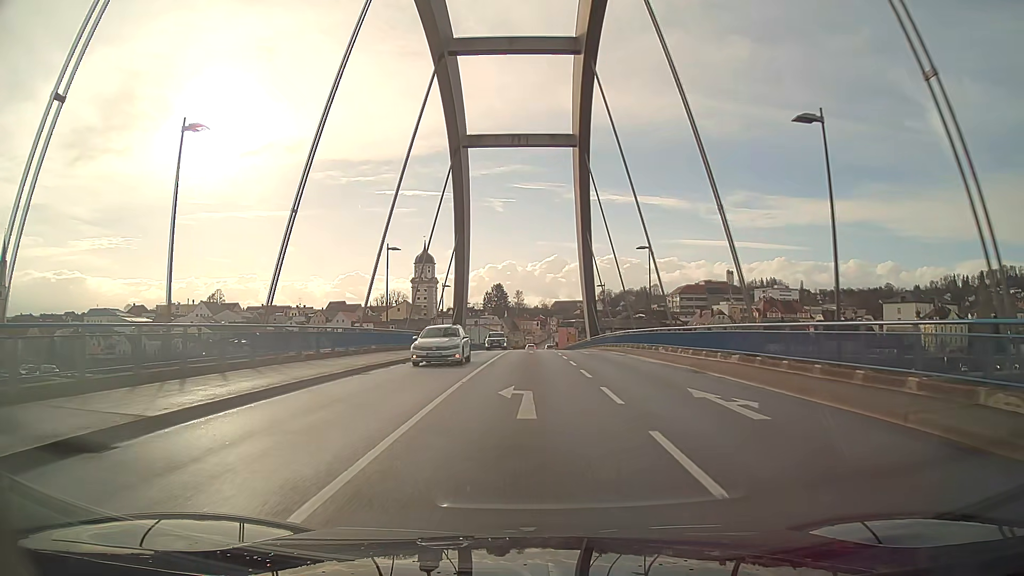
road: secondary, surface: asphalt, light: Day
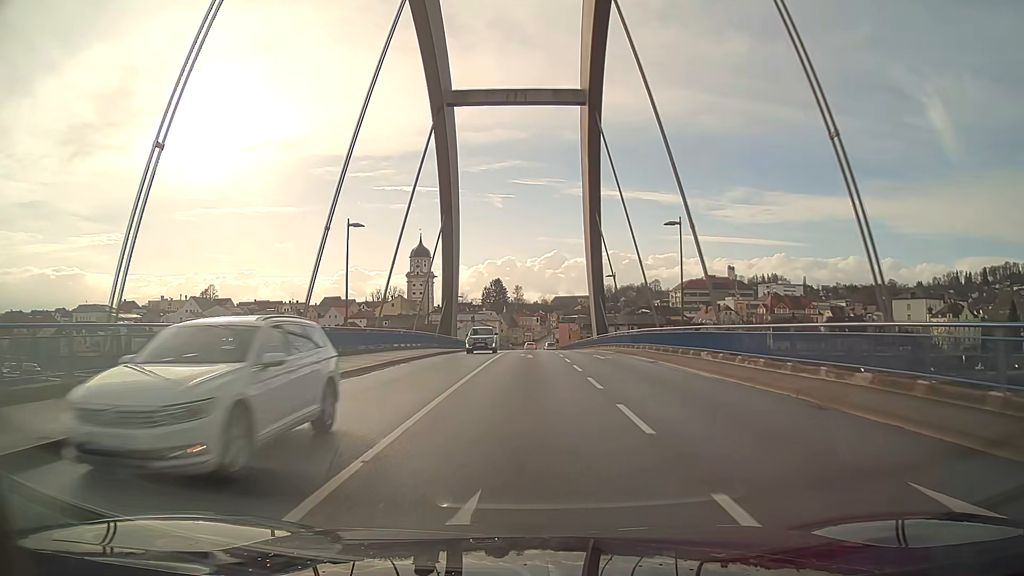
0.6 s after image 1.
(0.0, +9.0) m; 0°
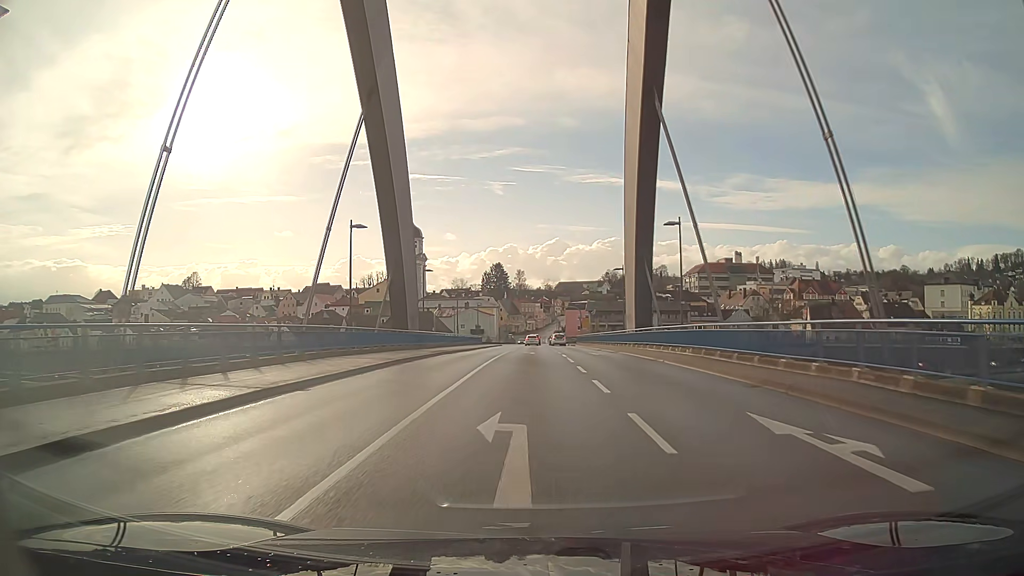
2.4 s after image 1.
(0.0, +25.3) m; 0°
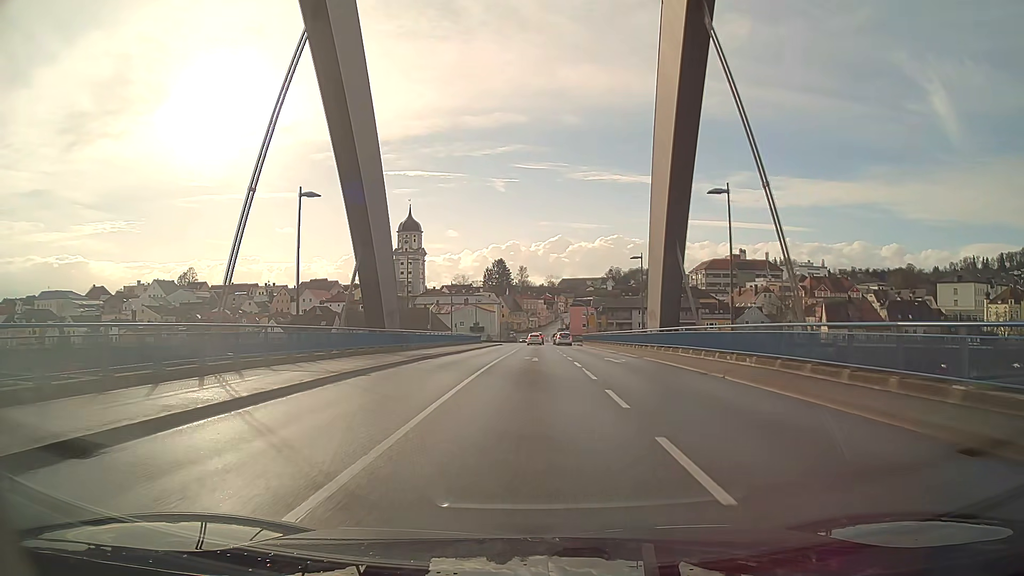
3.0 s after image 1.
(0.0, +8.0) m; 0°
(0, +10) (0, +20) (0, +30) (0, +40) (0, +50) (0, +60) (0, +70) (+1, +80) (0, +90) (0, +100) m
